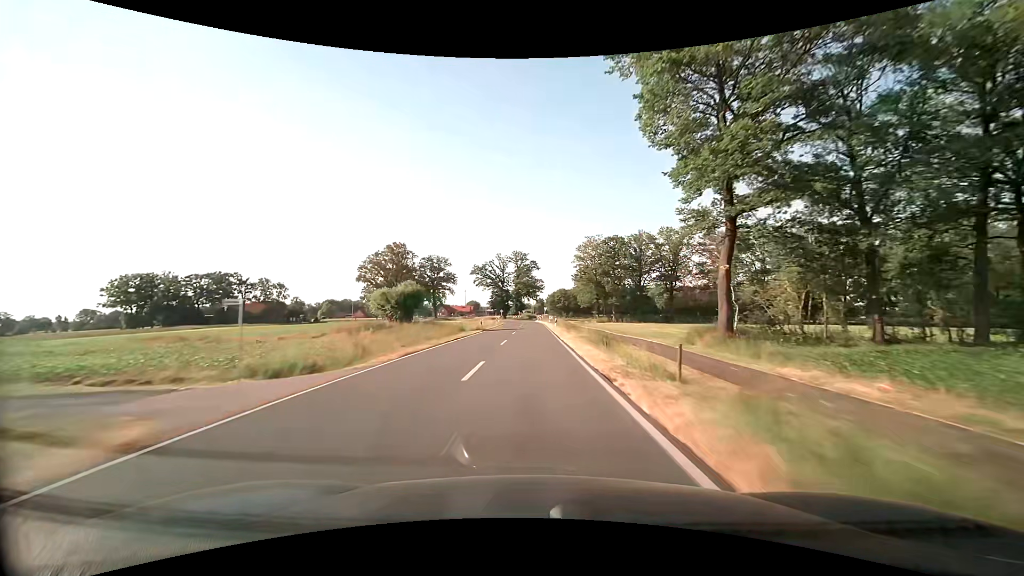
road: secondary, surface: asphalt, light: Day
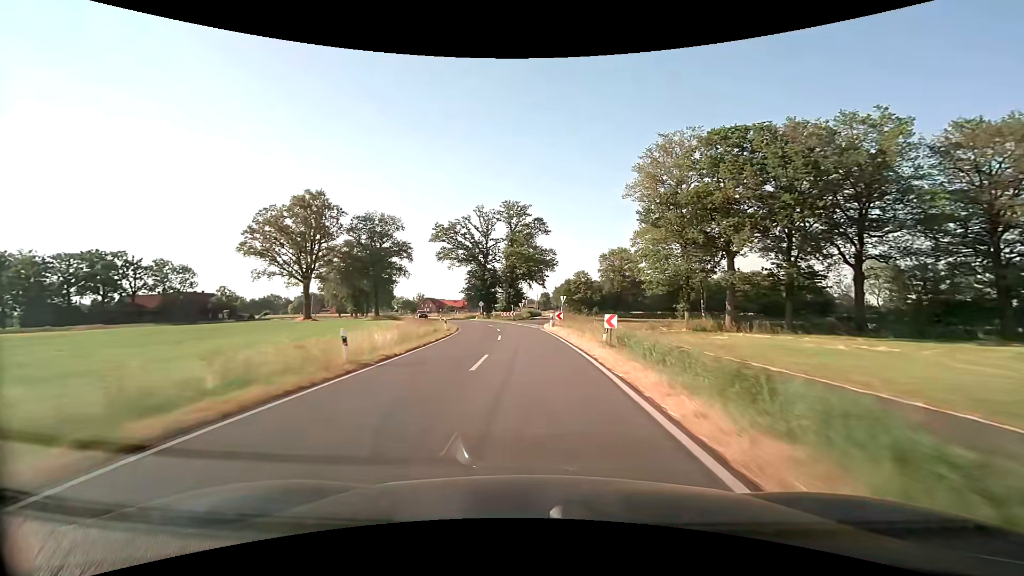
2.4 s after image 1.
(-0.3, +58.5) m; -1°
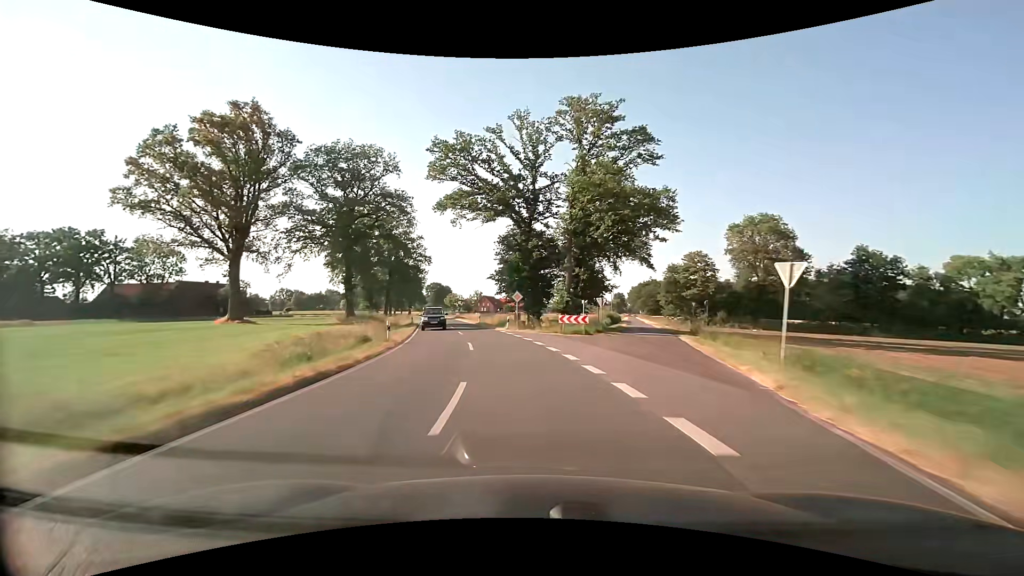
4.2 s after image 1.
(-1.6, +40.0) m; -7°
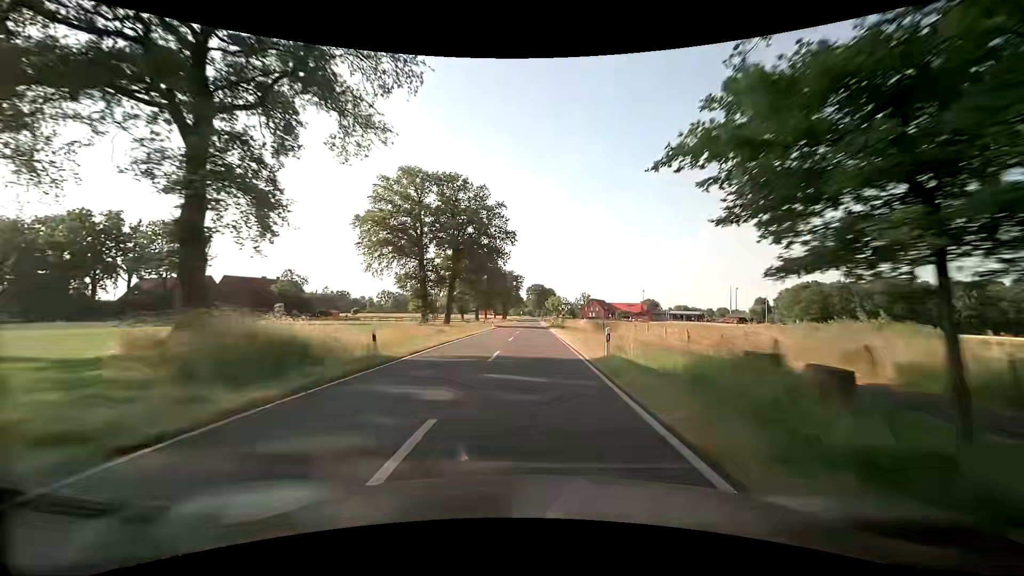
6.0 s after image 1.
(-5.2, +39.5) m; -13°
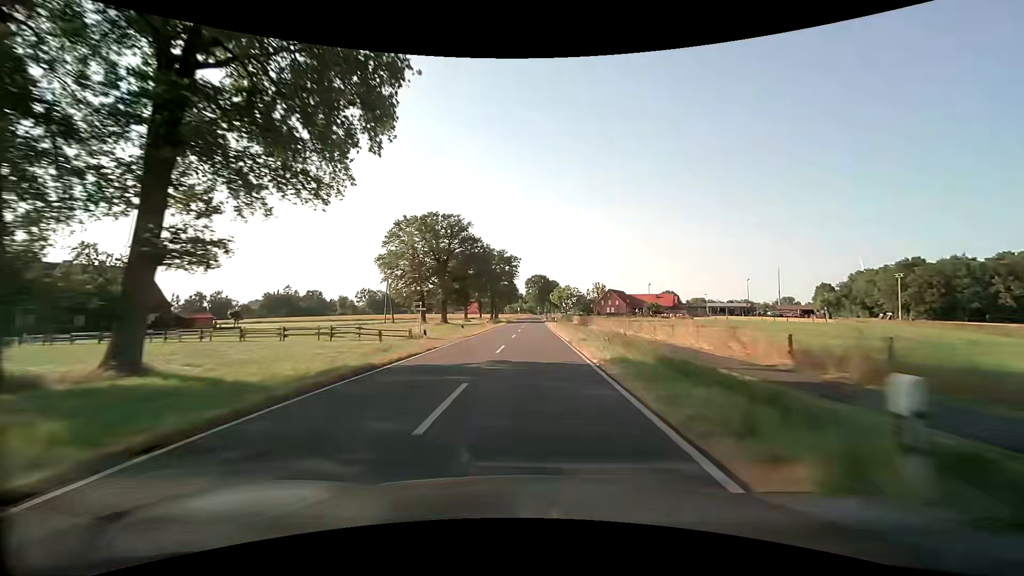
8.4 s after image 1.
(0.0, +57.3) m; 0°
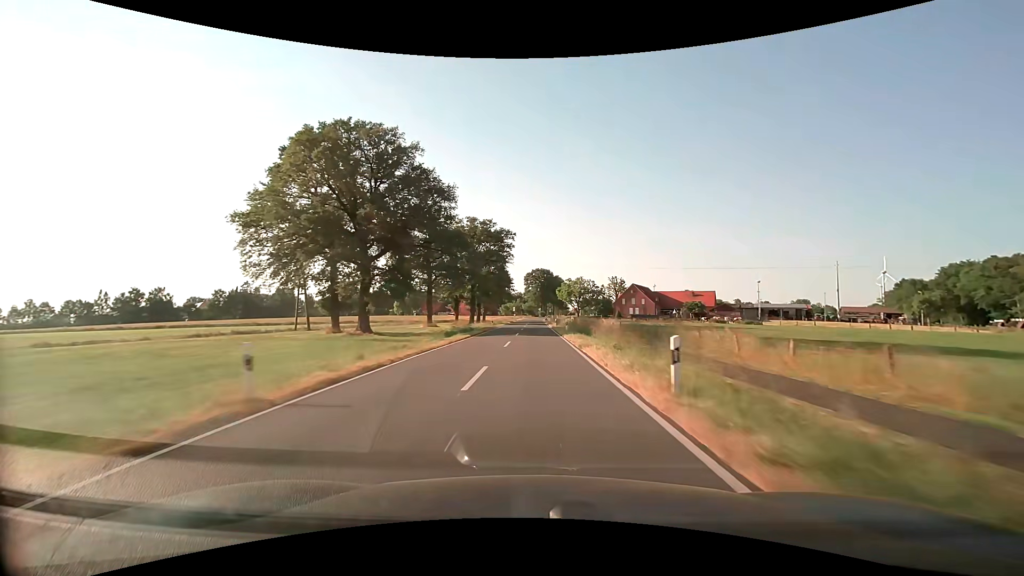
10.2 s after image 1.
(-0.2, +45.1) m; 0°
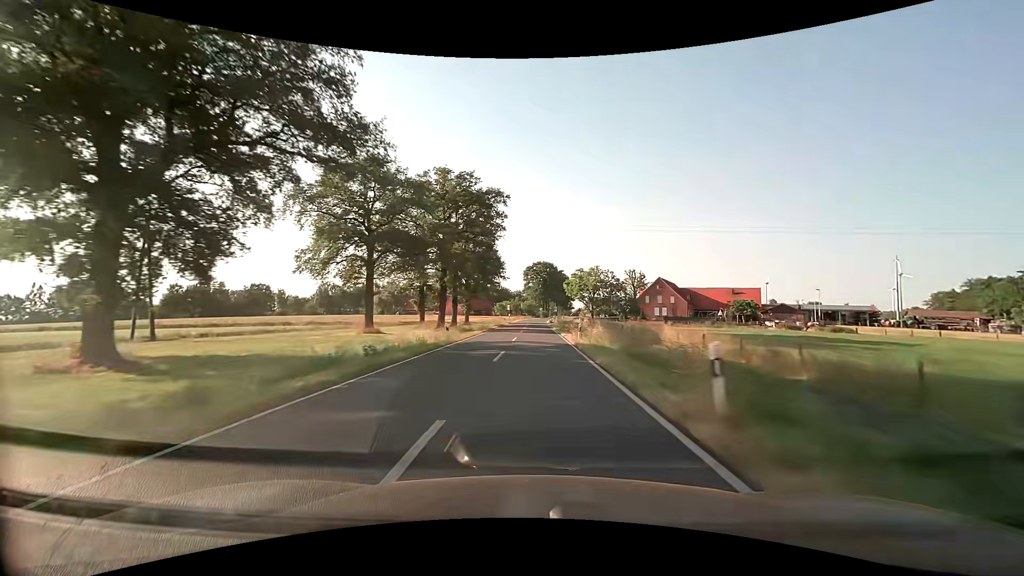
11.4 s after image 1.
(0.0, +30.6) m; 0°
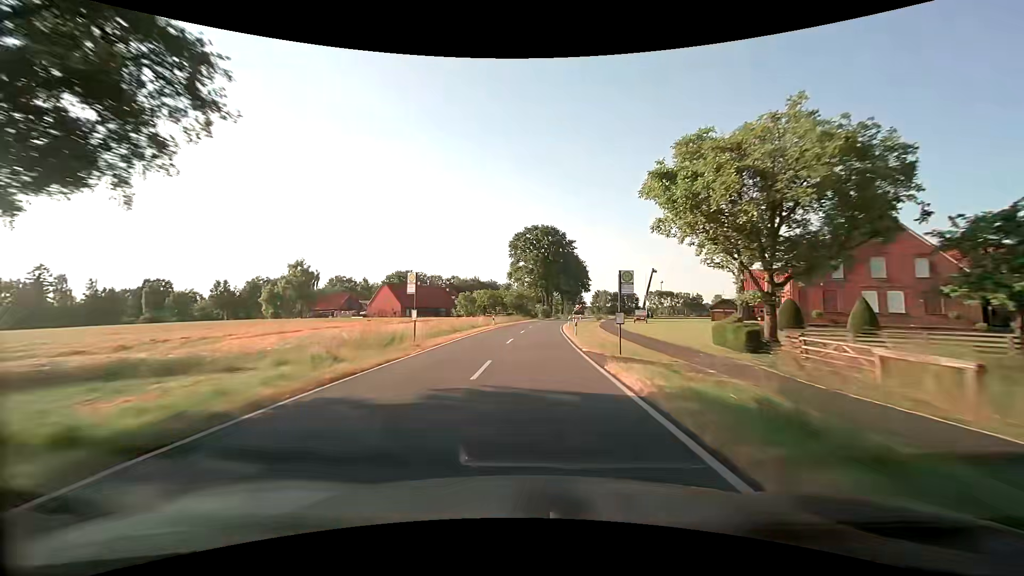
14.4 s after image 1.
(+0.2, +76.6) m; +1°
(0, +10) (0, +20) (0, +30) (0, +40) (+1, +50) (+2, +60) (+3, +70) (+4, +80) (+5, +90) (+7, +100) m
